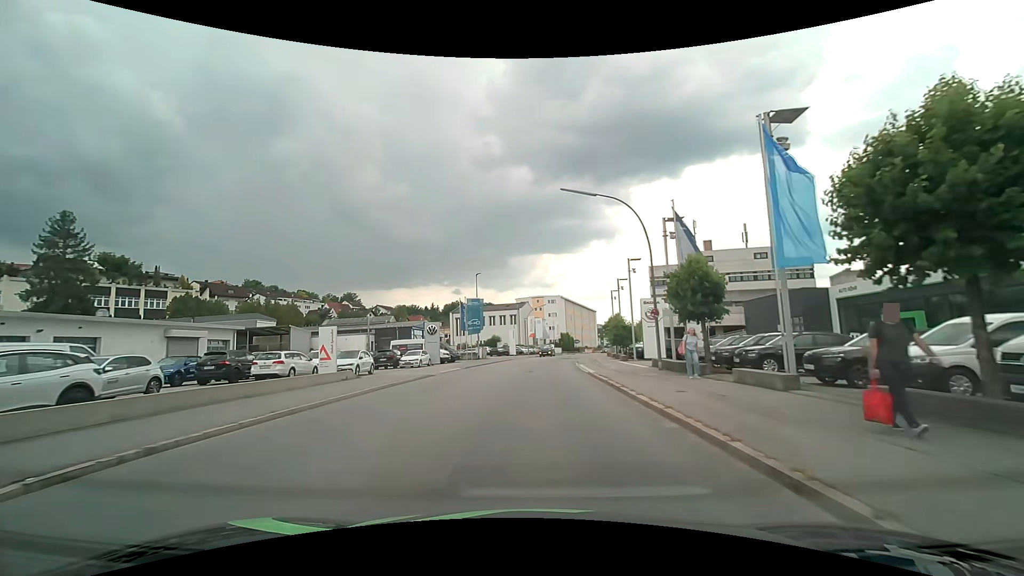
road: tertiary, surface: asphalt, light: Day
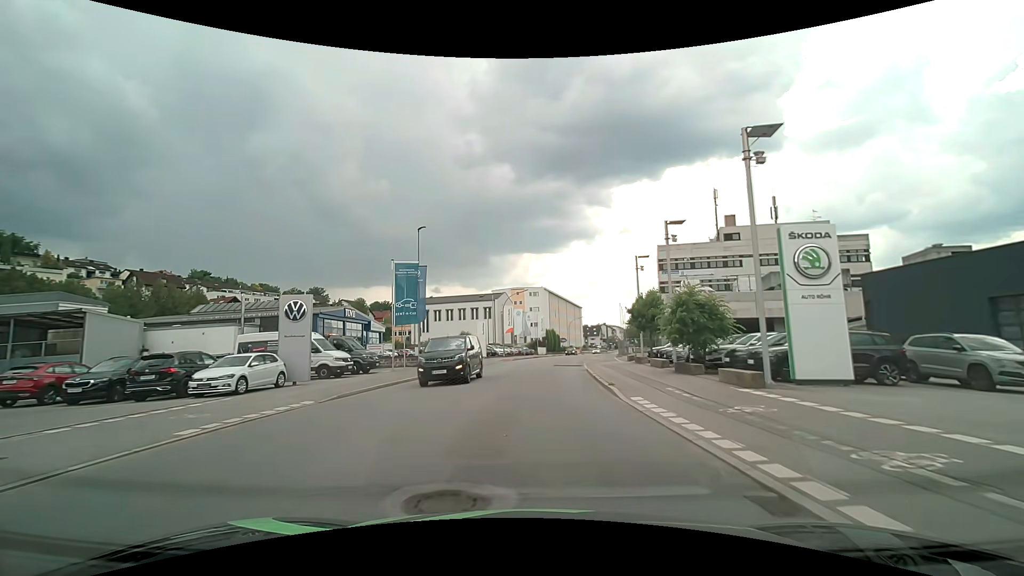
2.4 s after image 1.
(+0.2, +23.5) m; +2°
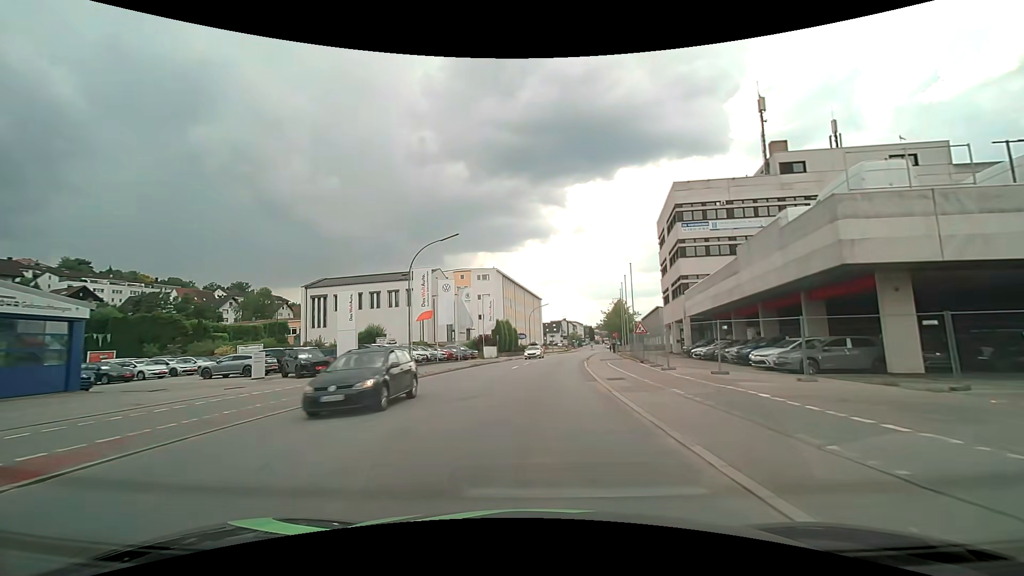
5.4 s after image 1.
(+1.3, +33.7) m; +5°
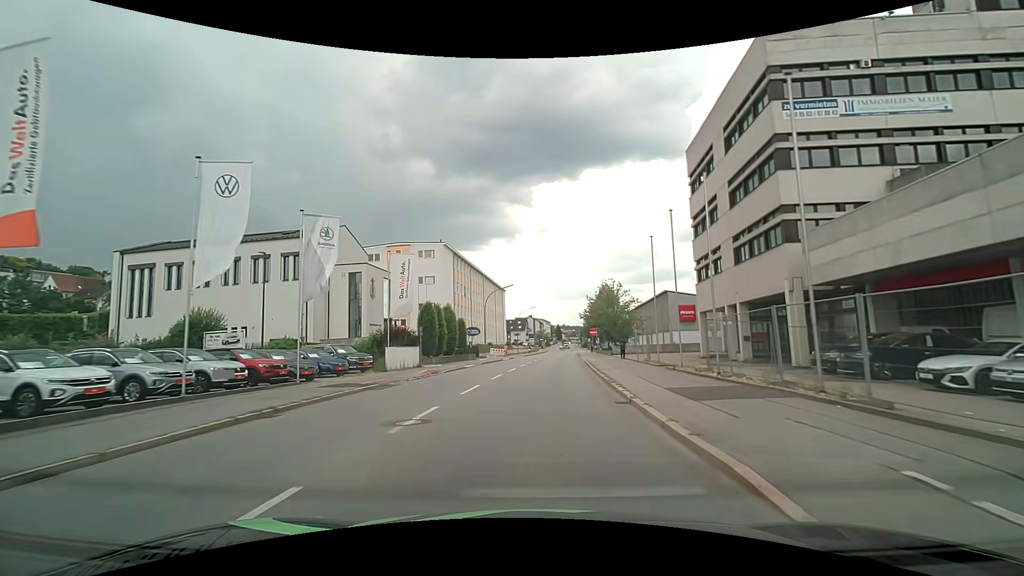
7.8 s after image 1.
(+1.0, +27.7) m; +4°
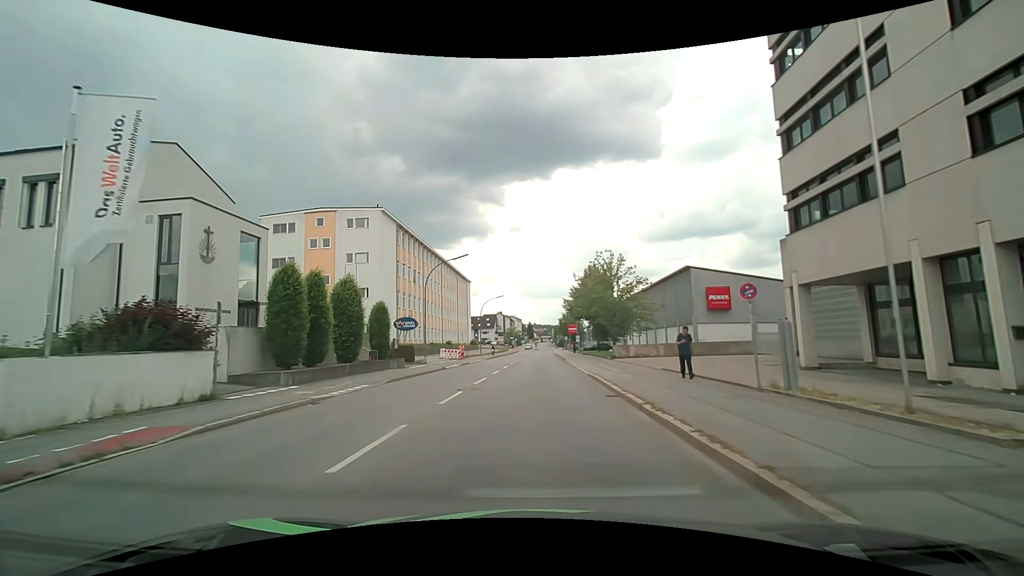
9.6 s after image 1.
(+0.5, +20.3) m; +3°
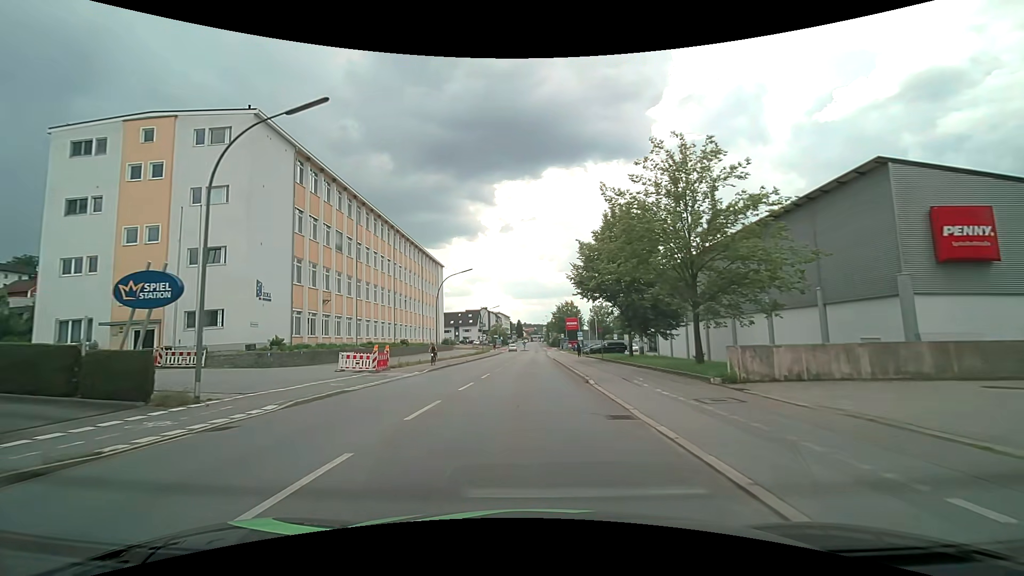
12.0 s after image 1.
(+0.6, +26.5) m; +1°
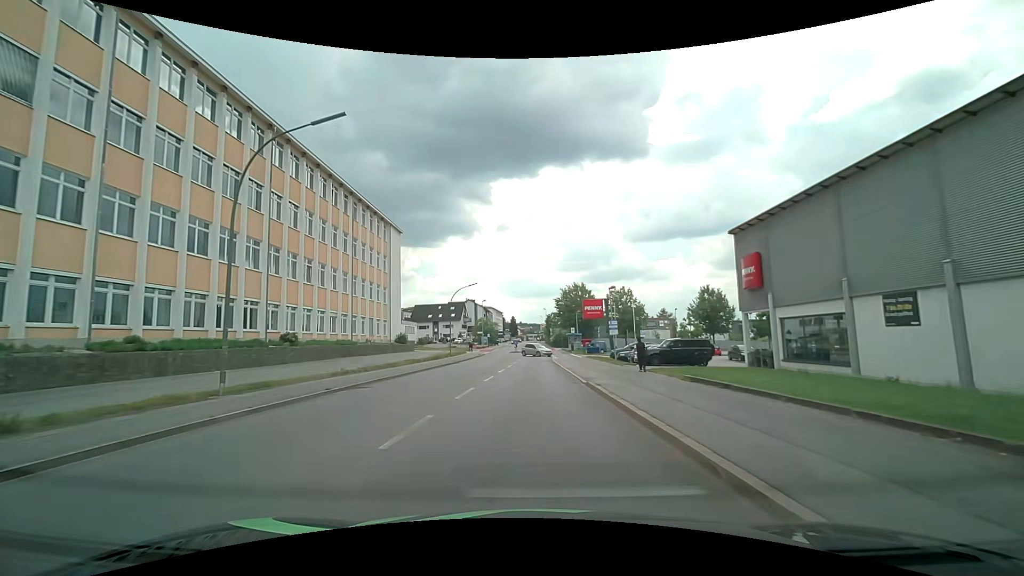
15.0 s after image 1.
(0.0, +33.4) m; 0°
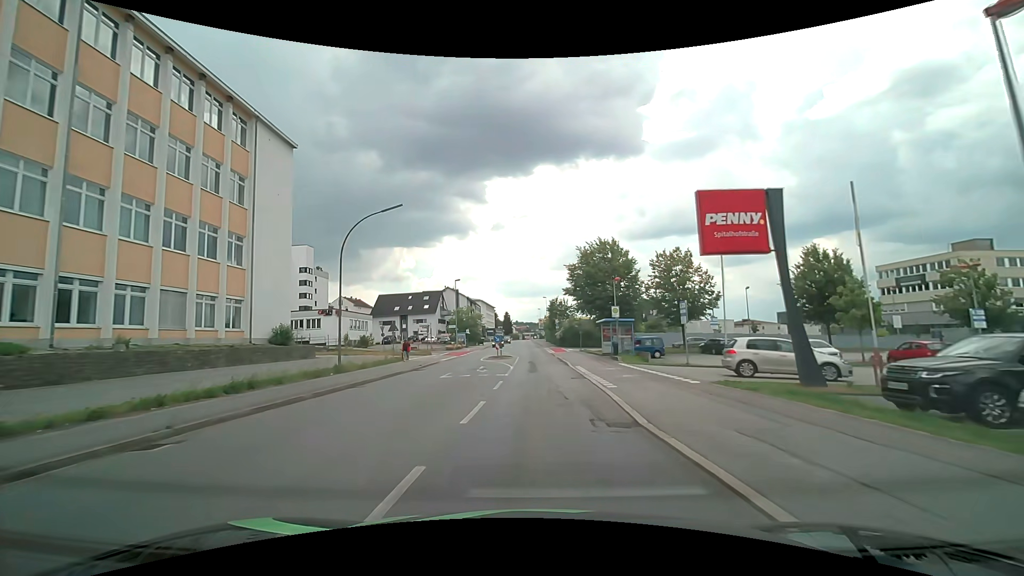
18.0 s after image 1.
(-0.1, +34.7) m; 0°
(0, +10) (0, +20) (0, +30) (0, +40) (0, +50) (0, +60) (0, +70) (0, +80) (0, +90) (0, +100) m
